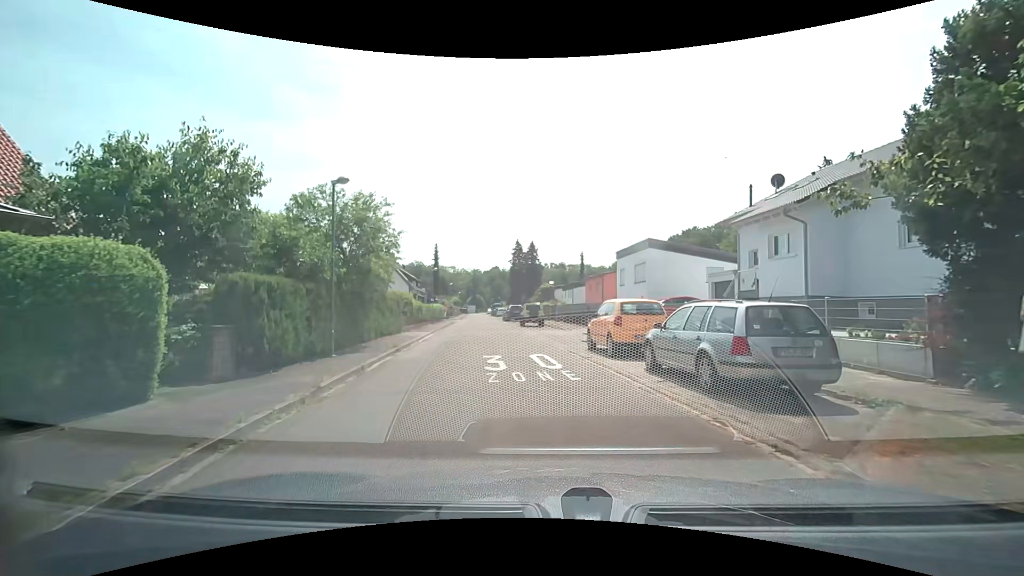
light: Day
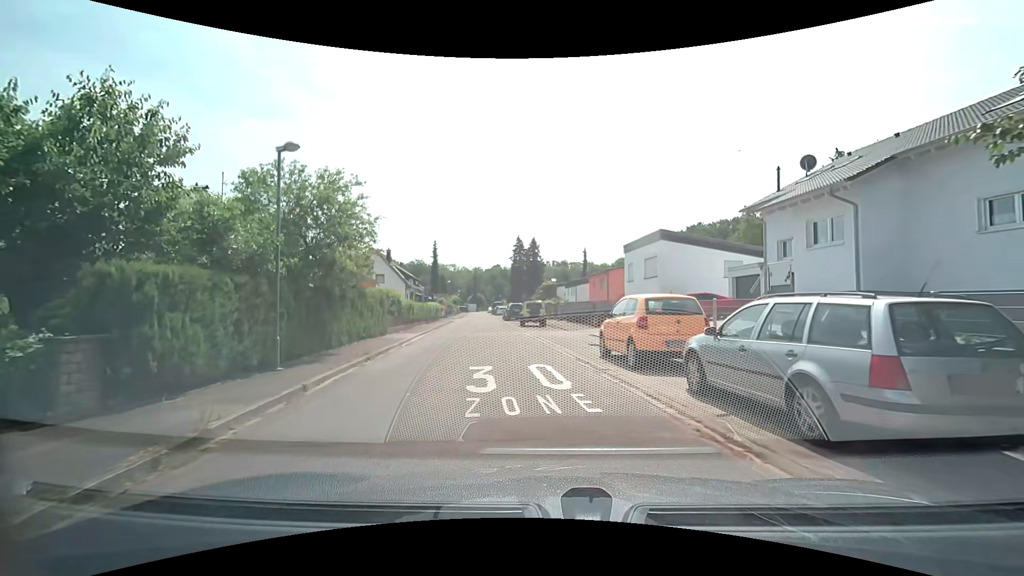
(0.0, +2.9) m; 0°
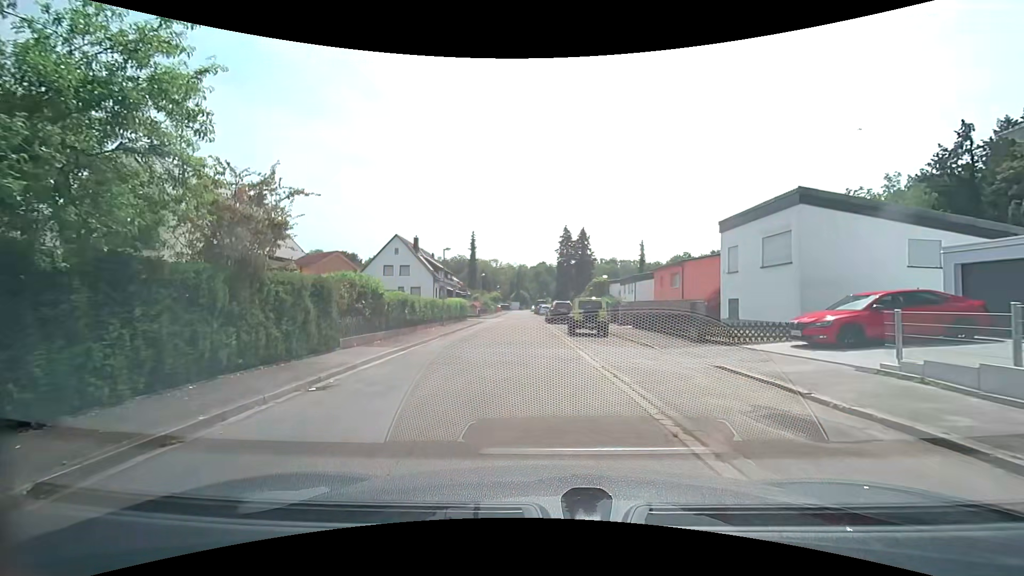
(-0.5, +10.7) m; -4°
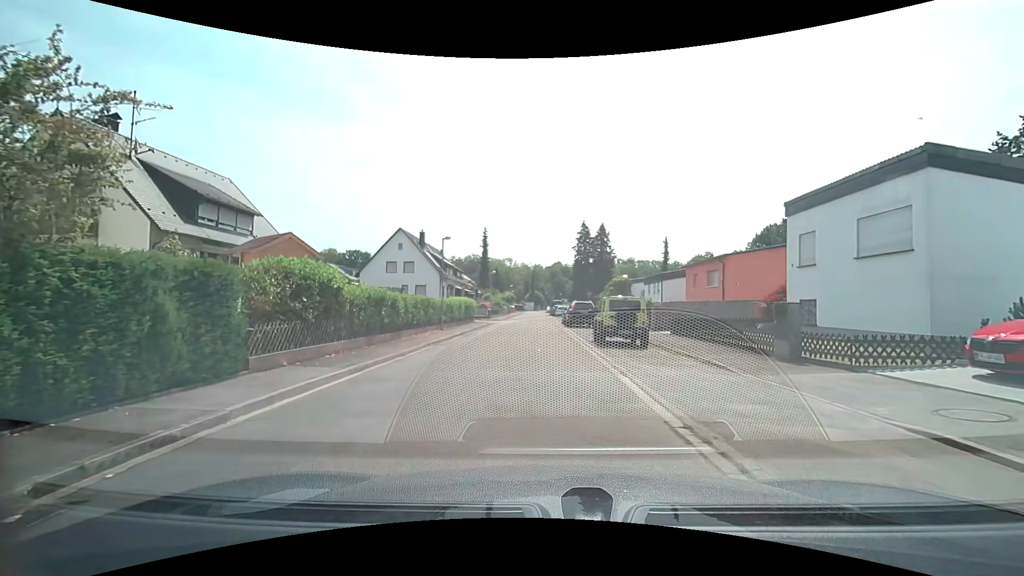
(-0.2, +5.2) m; -3°
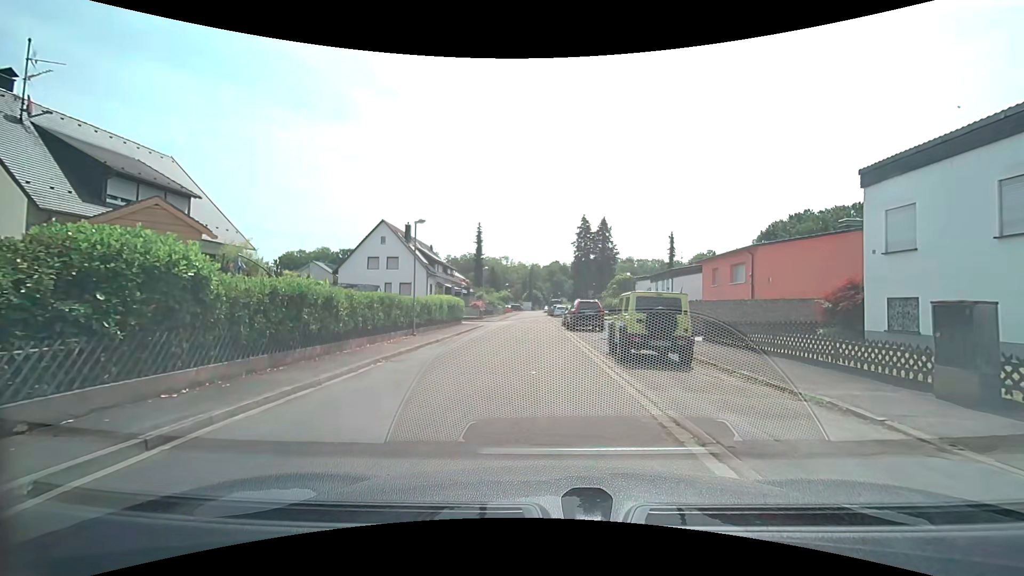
(0.0, +5.3) m; 0°
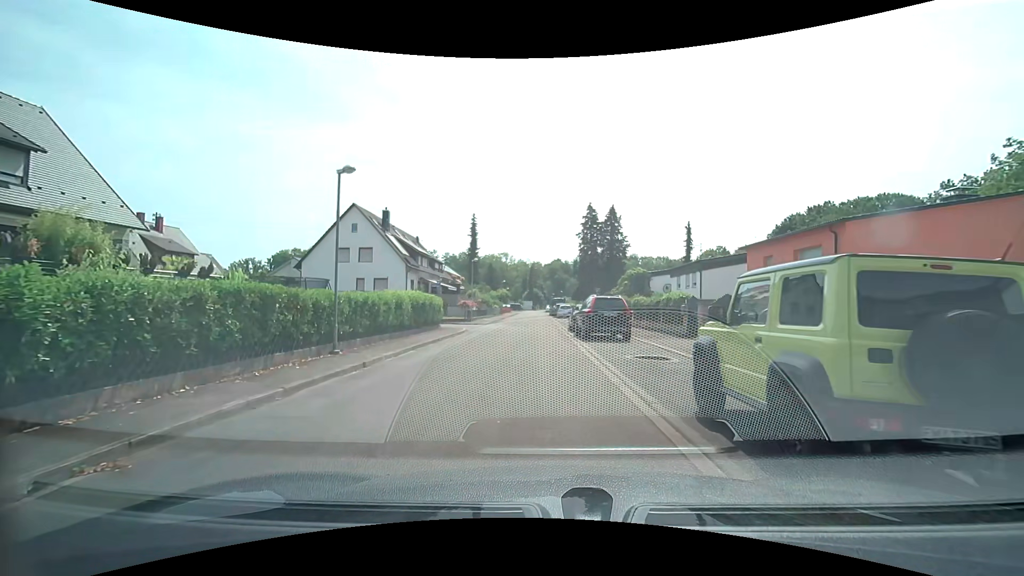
(0.0, +8.2) m; 0°
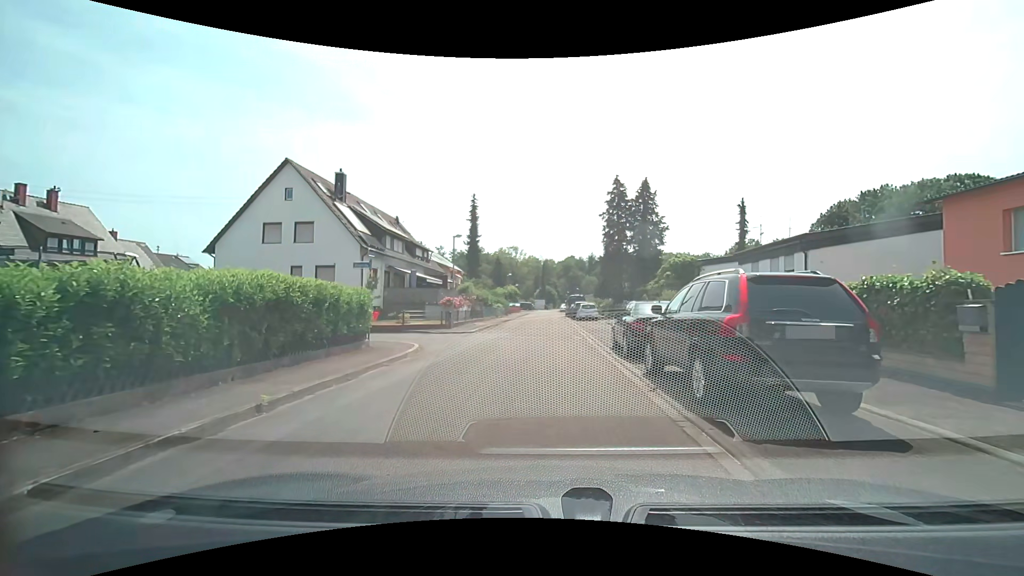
(-0.3, +13.5) m; -2°
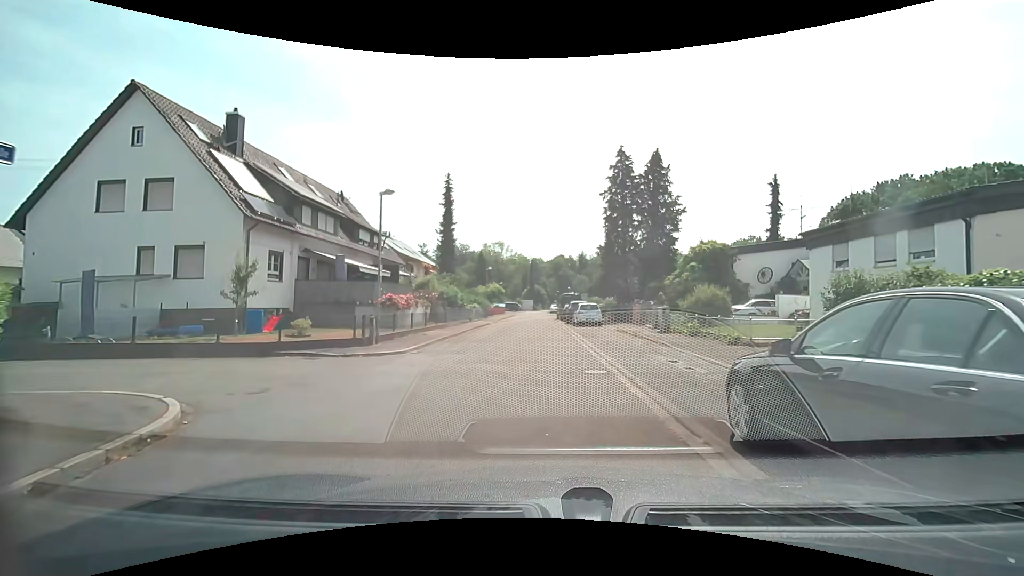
(0.0, +10.5) m; +1°
